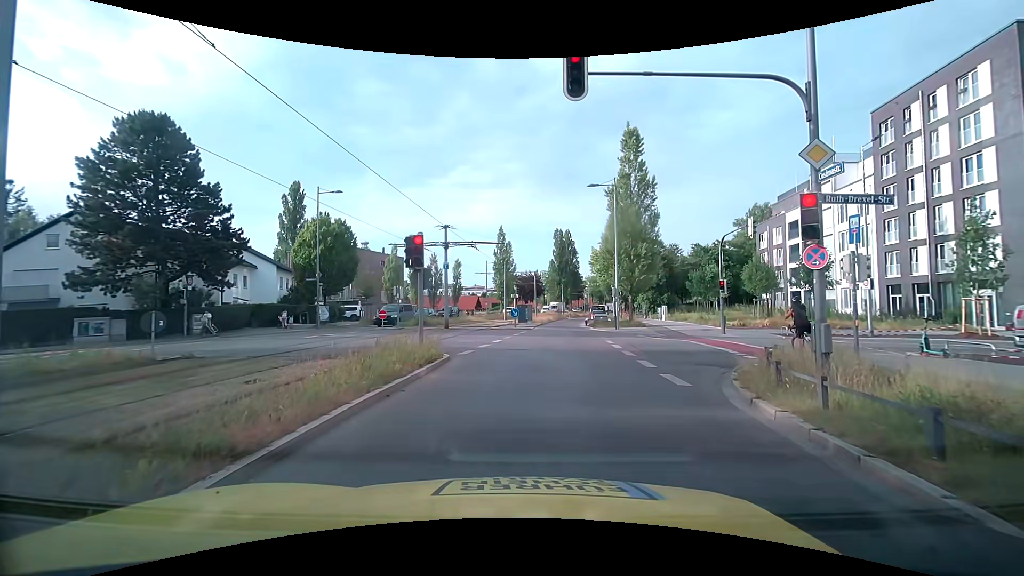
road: secondary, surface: asphalt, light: Day
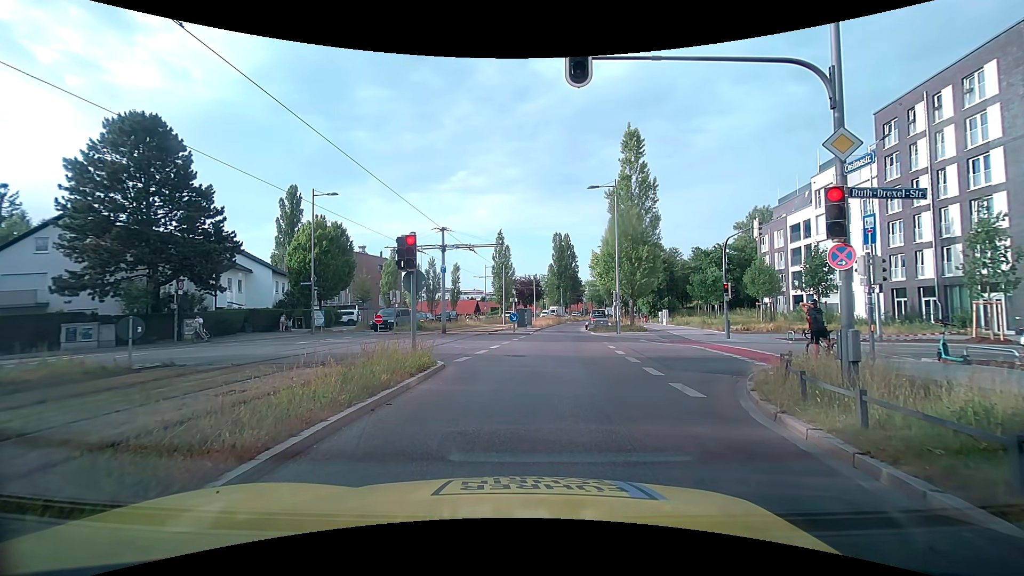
(0.0, +0.7) m; +1°
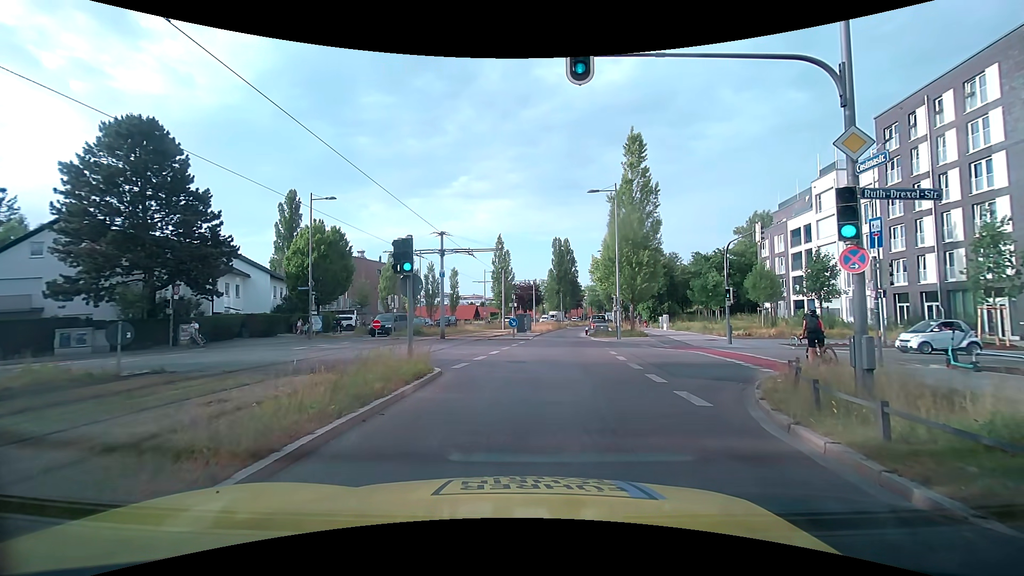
(0.0, +0.4) m; 0°
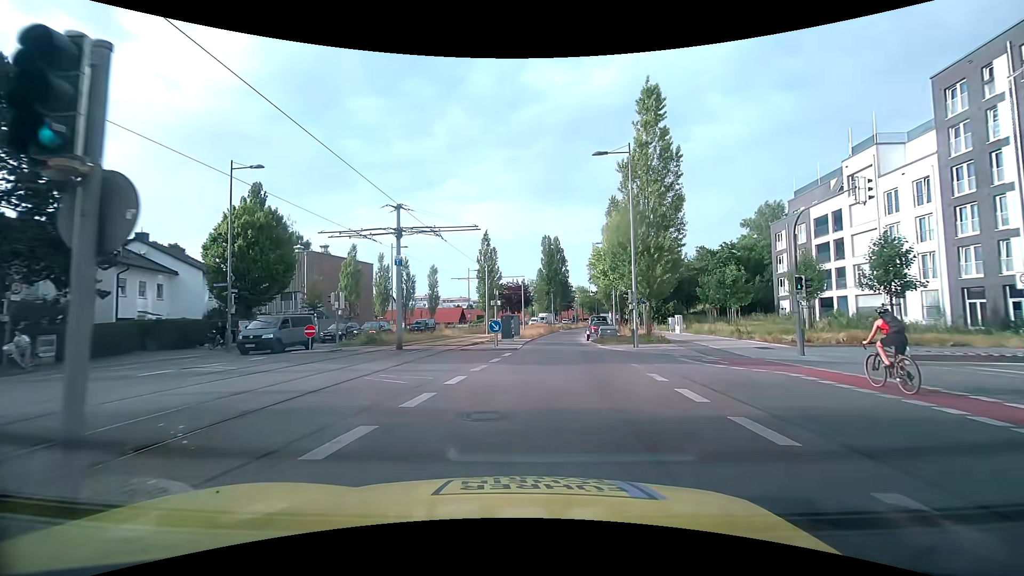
(+0.1, +9.0) m; +1°
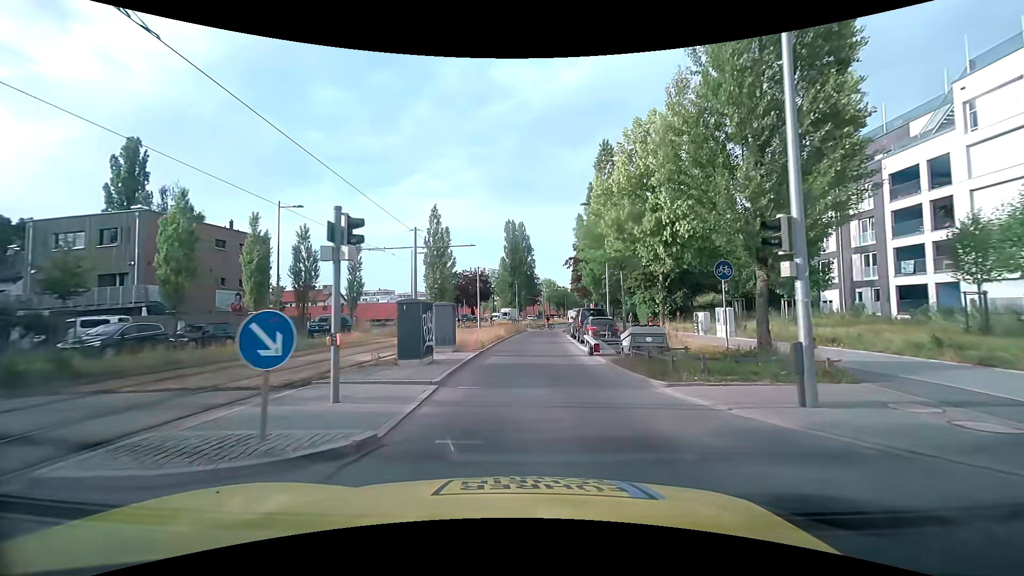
(+0.7, +19.0) m; +4°
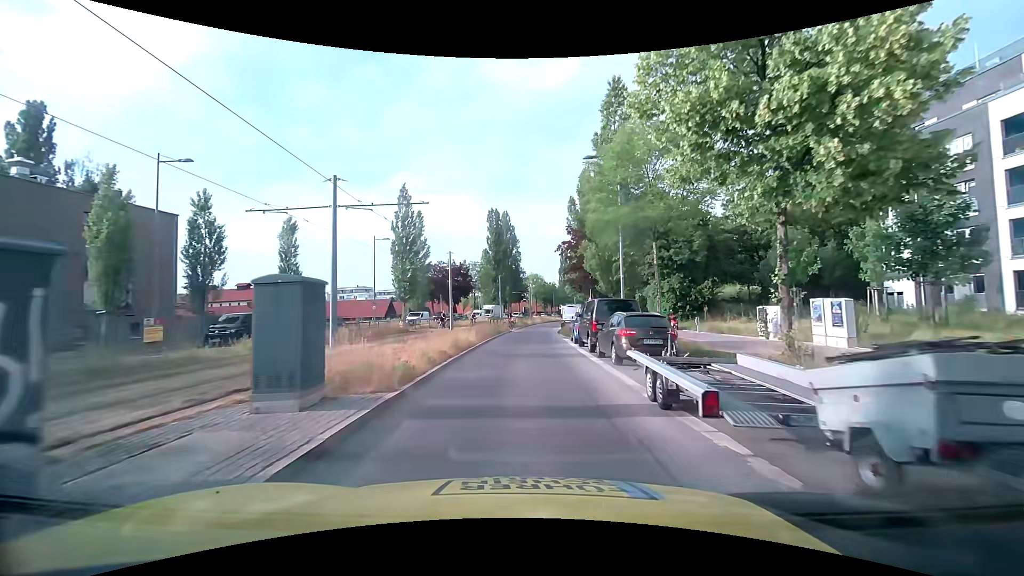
(+0.2, +11.1) m; +2°
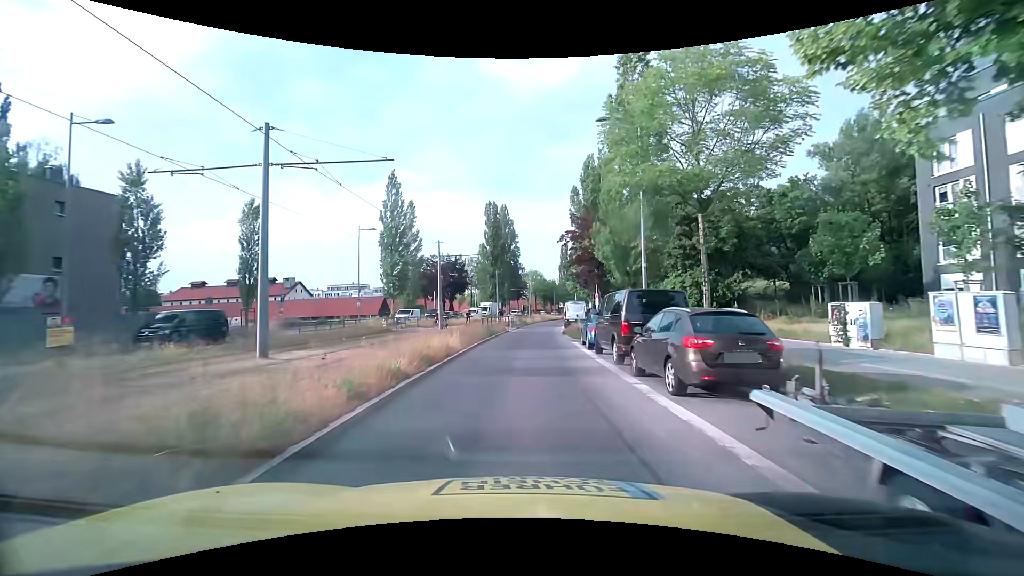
(0.0, +5.3) m; 0°
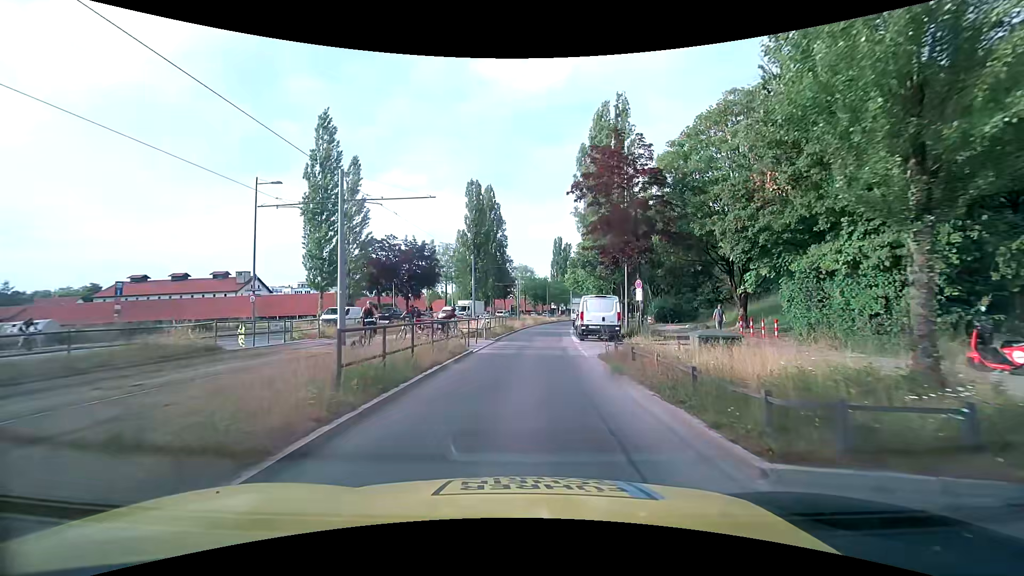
(+0.2, +19.3) m; +1°
(0, +10) (+1, +20) (+1, +30) (+2, +40) (+3, +50) (+4, +60) (+6, +70) (+7, +80) (+9, +89) (+12, +99) m
